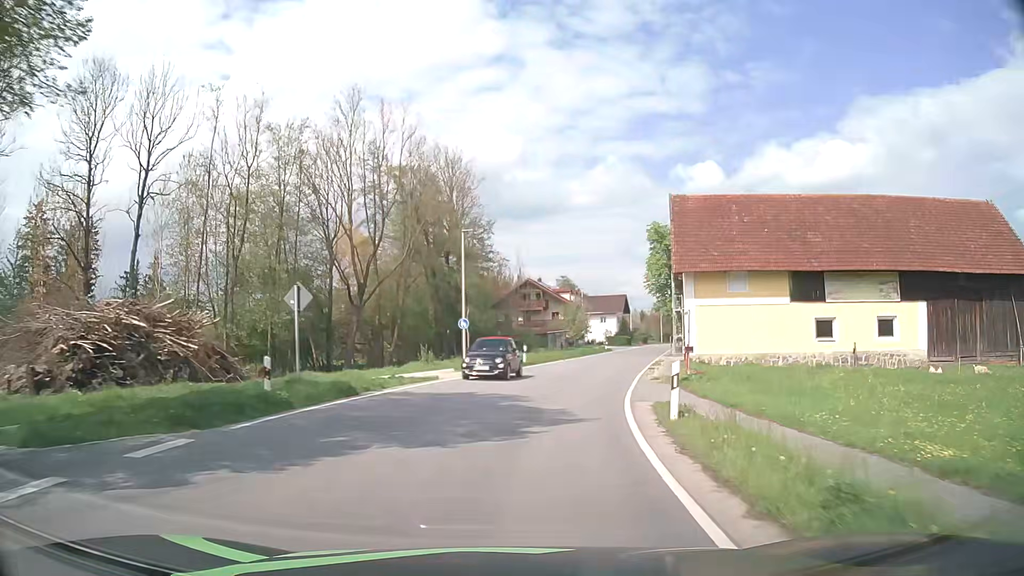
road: secondary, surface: asphalt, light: Day
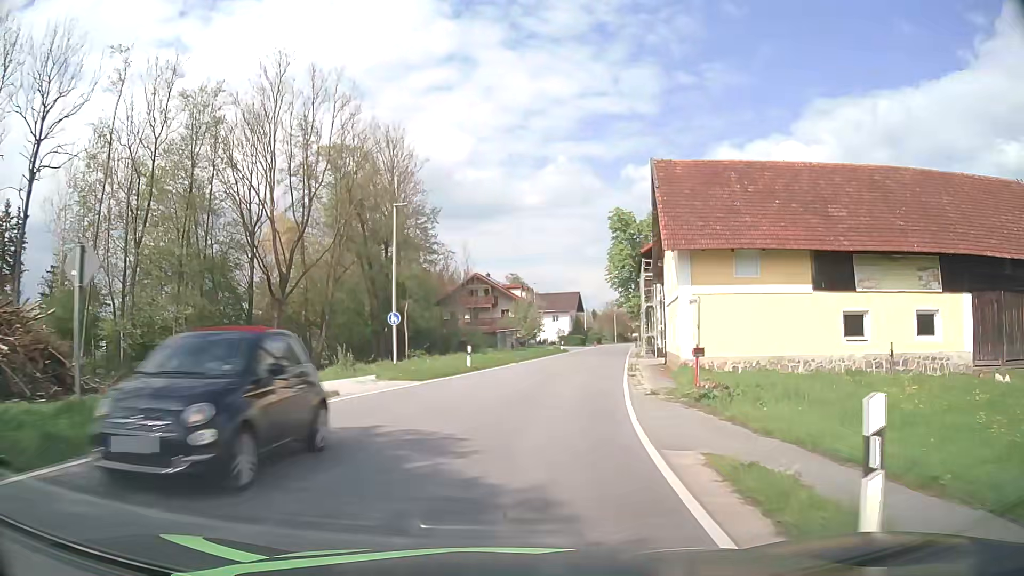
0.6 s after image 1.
(+0.3, +7.6) m; +5°
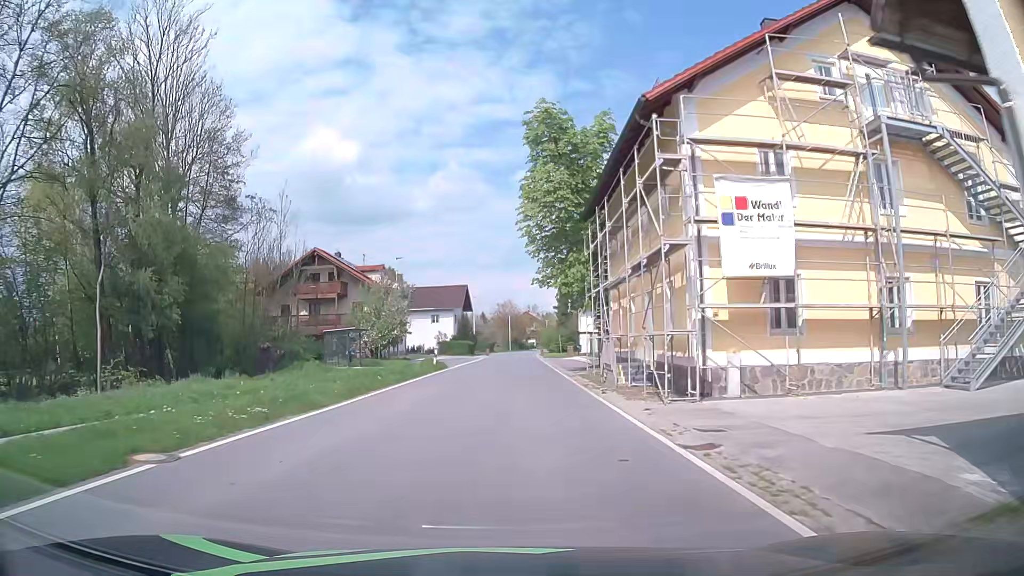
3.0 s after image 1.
(+3.2, +30.4) m; +10°
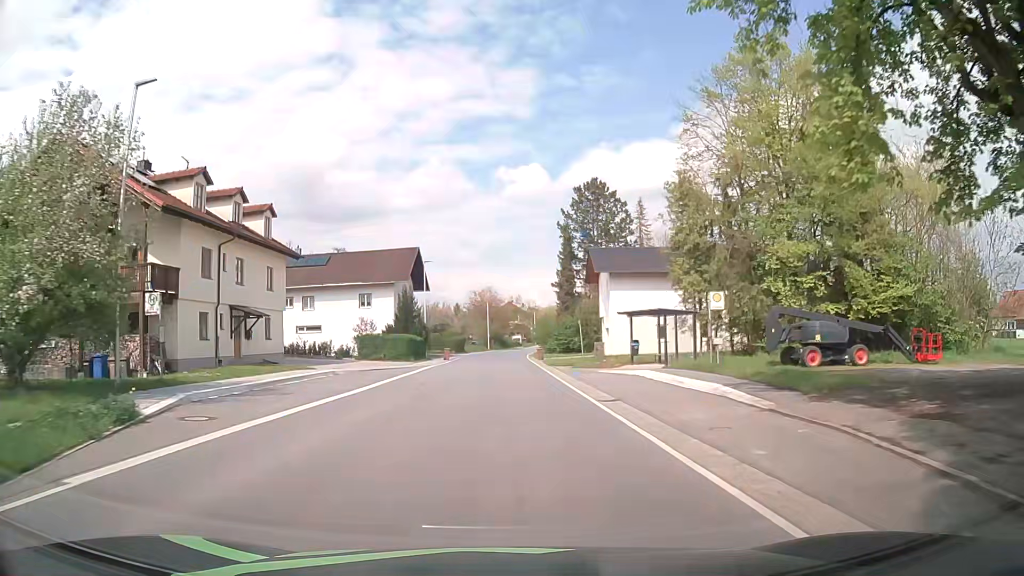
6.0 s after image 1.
(+0.8, +38.3) m; +2°
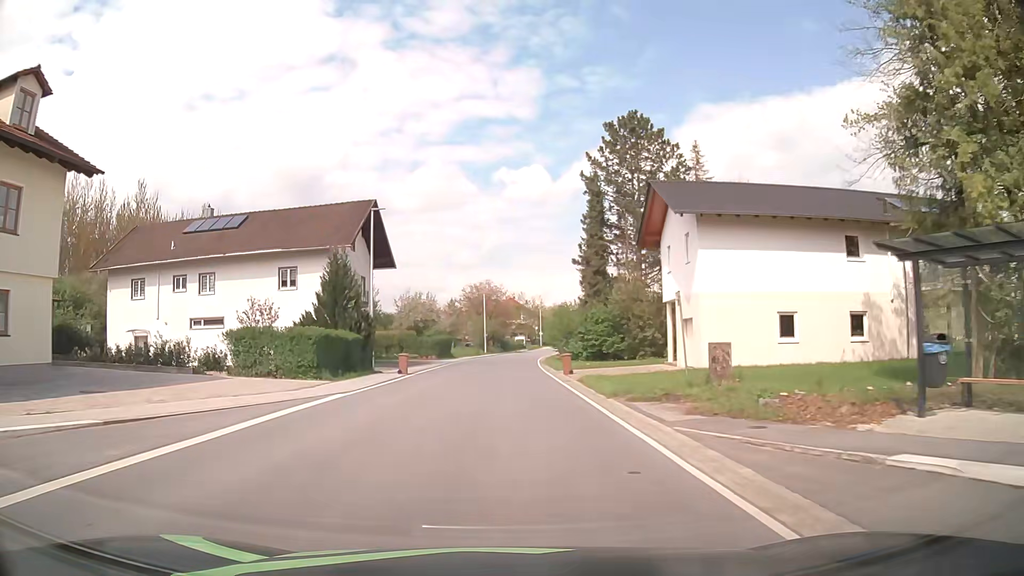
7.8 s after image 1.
(0.0, +23.0) m; 0°
